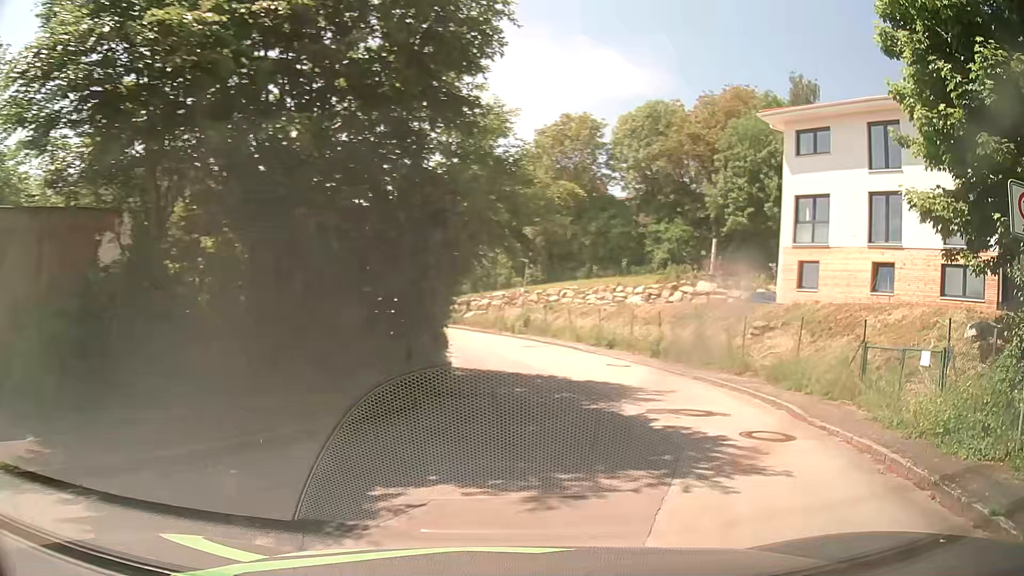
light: Day
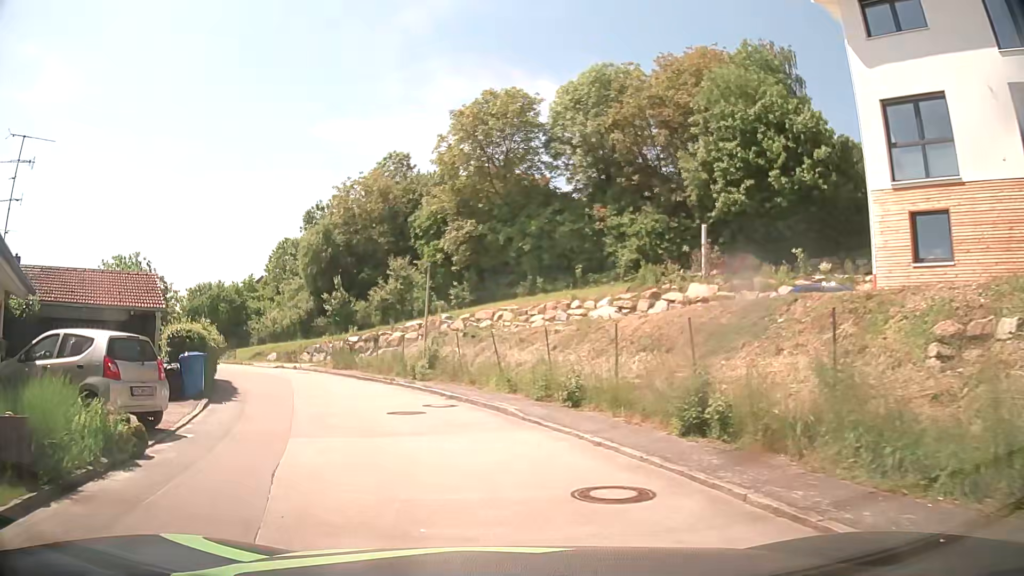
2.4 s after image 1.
(+2.3, +14.3) m; +5°
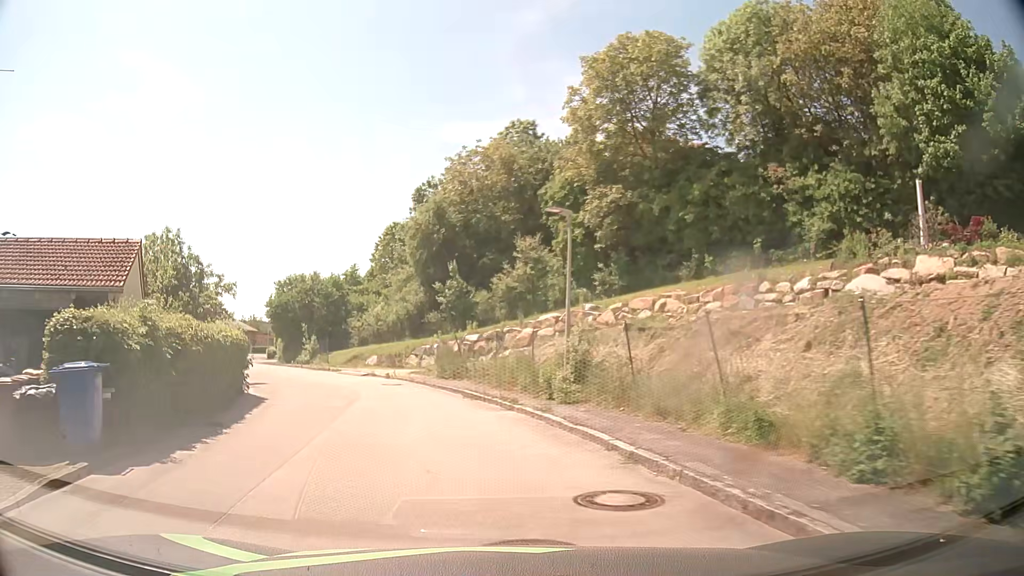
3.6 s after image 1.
(-0.9, +9.4) m; -11°
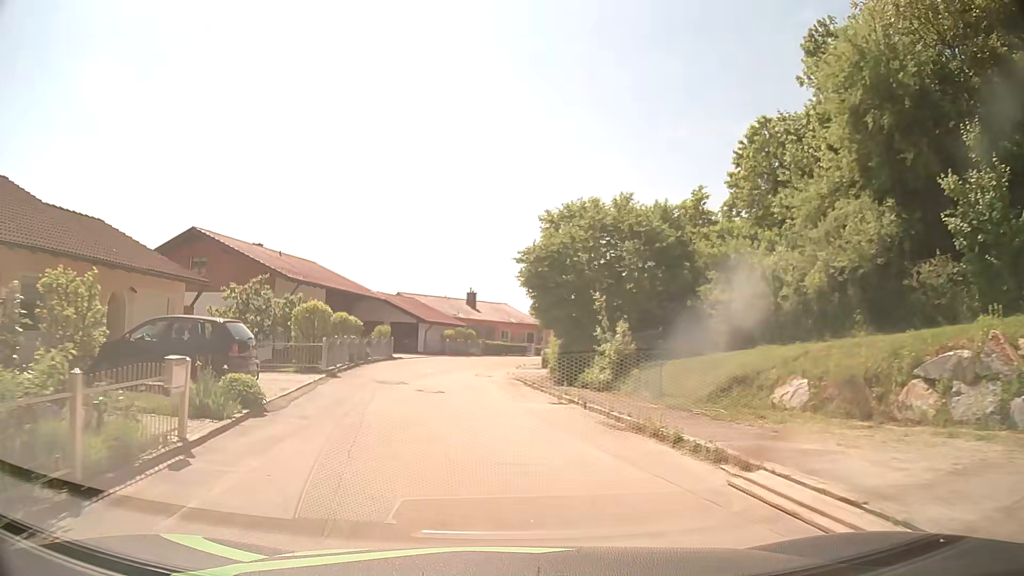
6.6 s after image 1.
(-6.4, +25.5) m; -26°
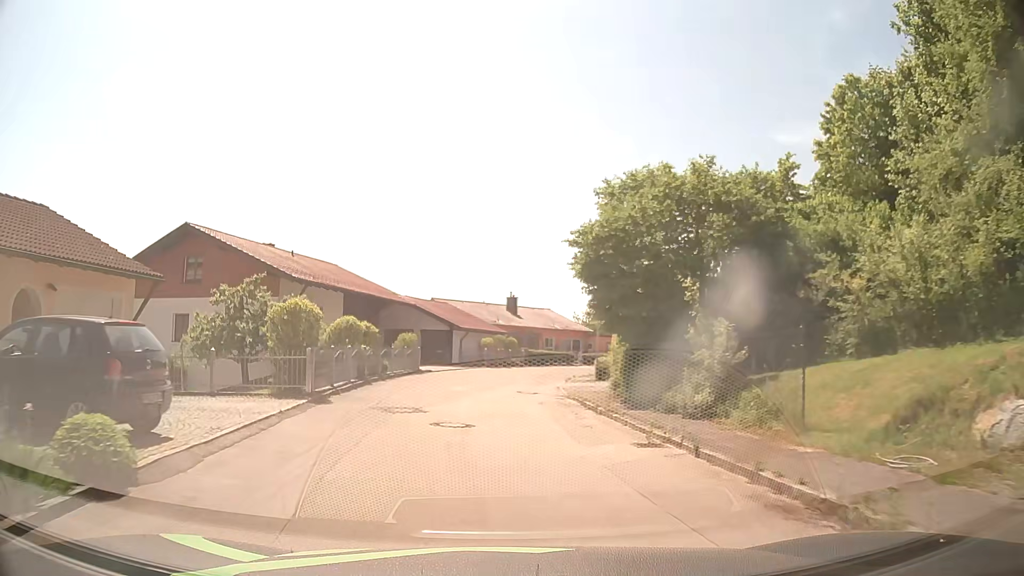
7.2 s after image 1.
(-0.2, +5.5) m; -3°
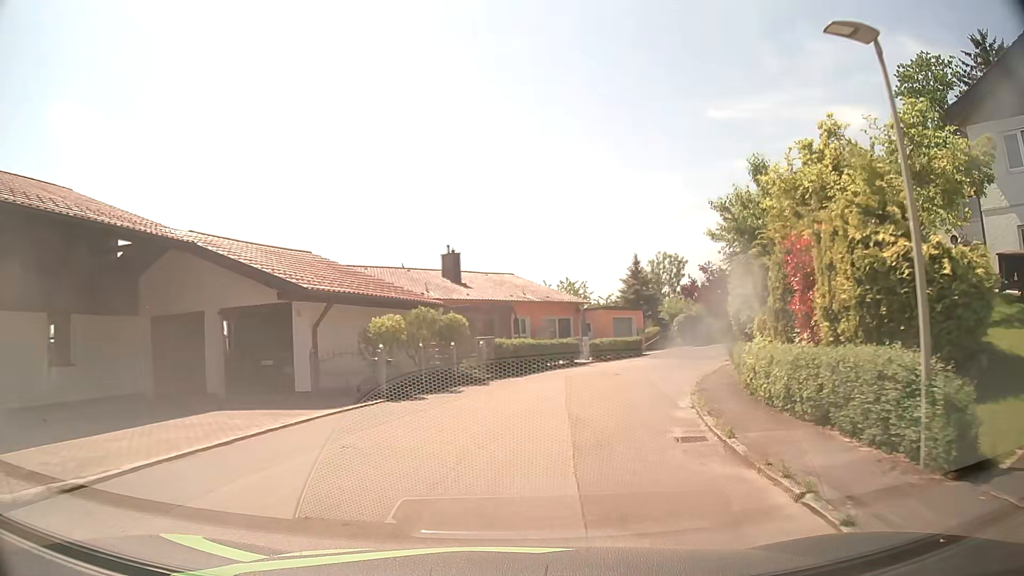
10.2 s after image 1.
(-0.3, +26.8) m; +3°
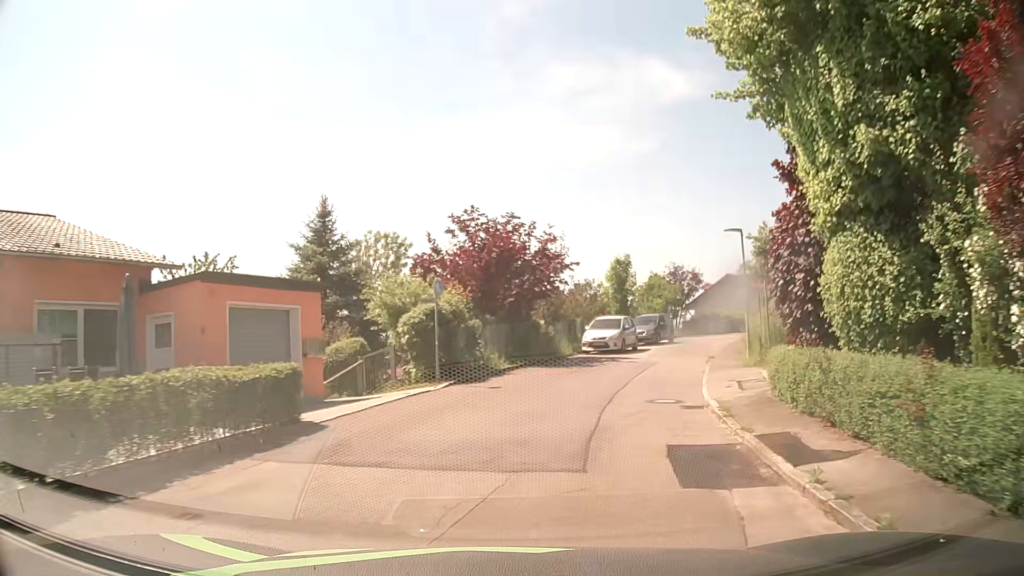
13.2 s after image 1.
(+5.4, +25.0) m; +25°
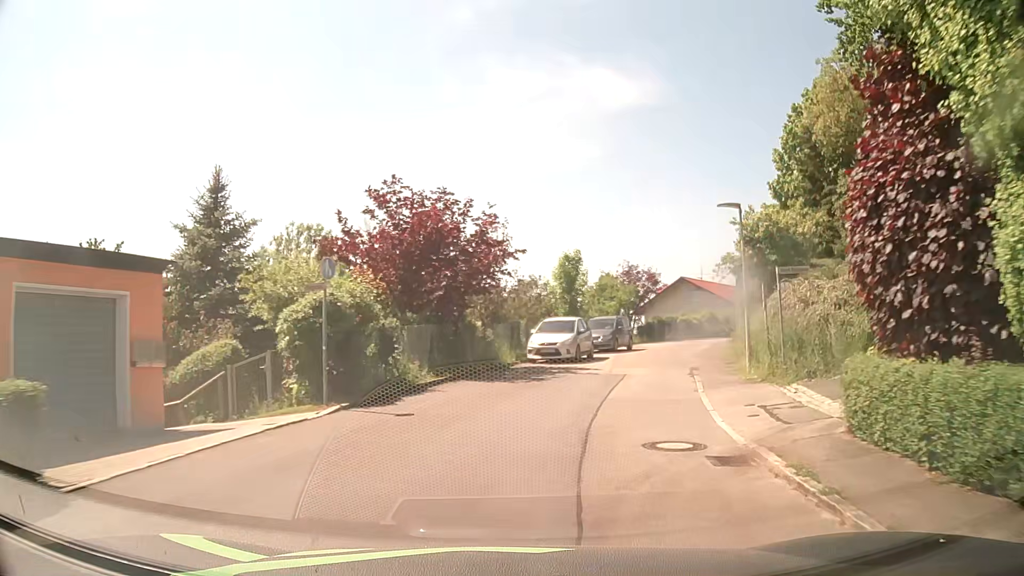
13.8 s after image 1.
(+0.2, +5.2) m; +5°
(+1, +10) (+3, +20) (+6, +29) (+11, +38) (+16, +47) (+21, +55) (+28, +63) (+35, +70) (+43, +76) (+50, +82) m
